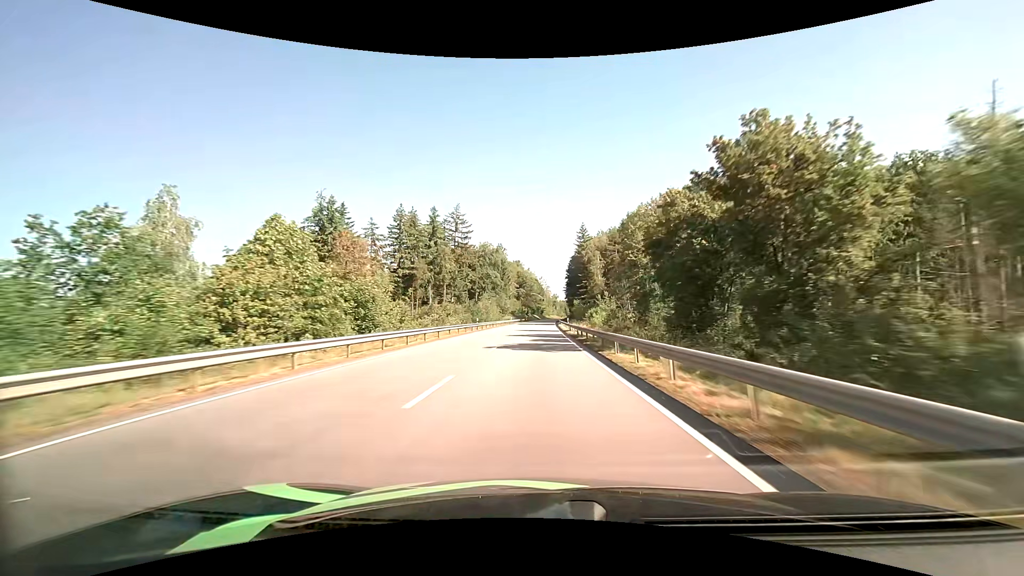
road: primary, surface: asphalt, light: Day
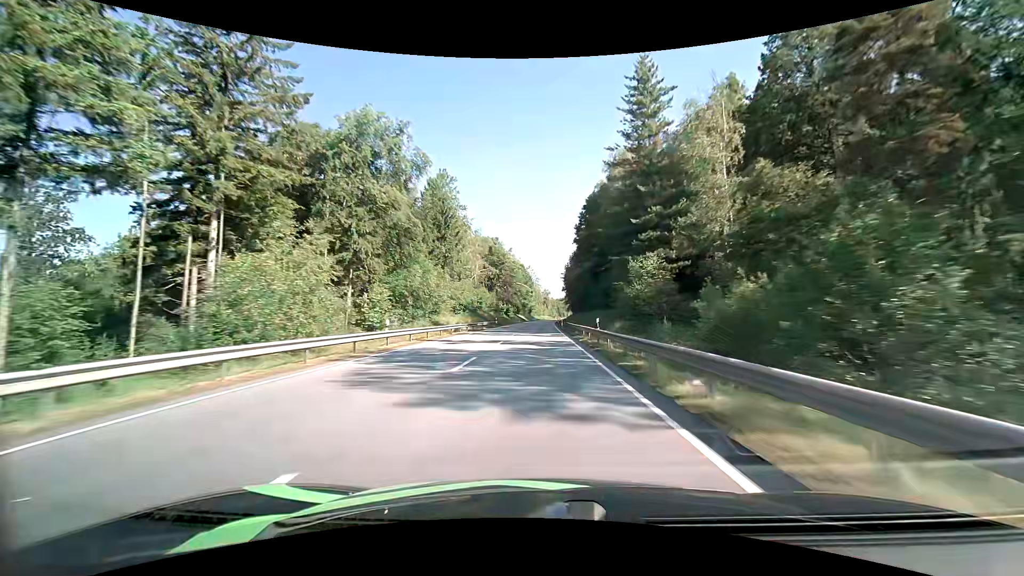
(+0.7, +79.1) m; +1°
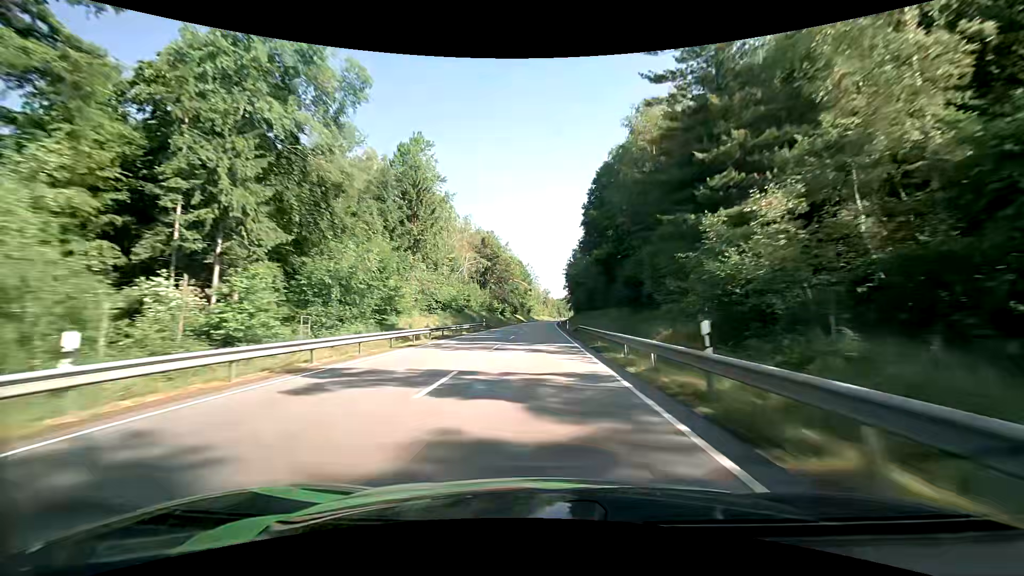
(0.0, +15.9) m; 0°
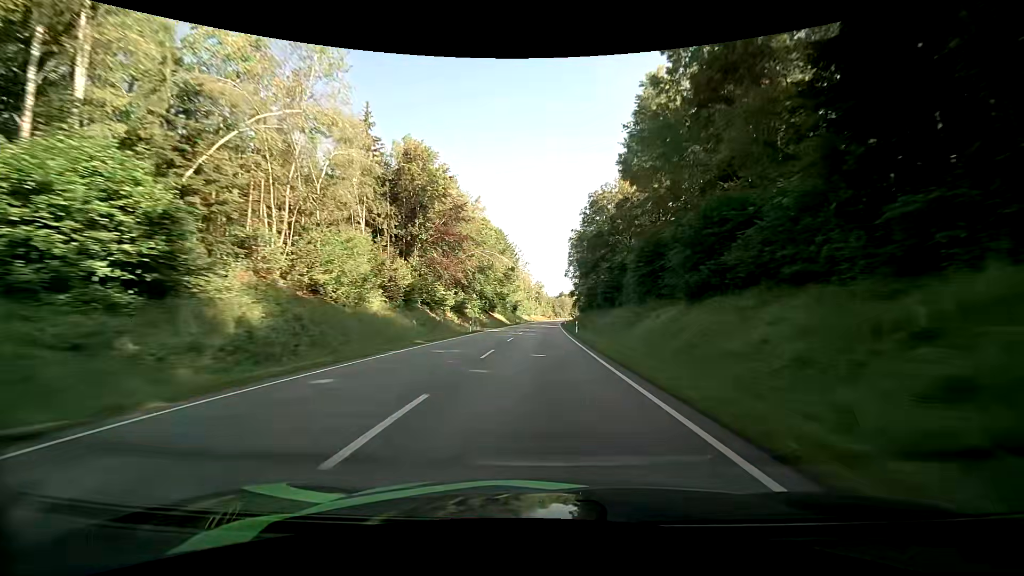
(+0.6, +63.8) m; +1°
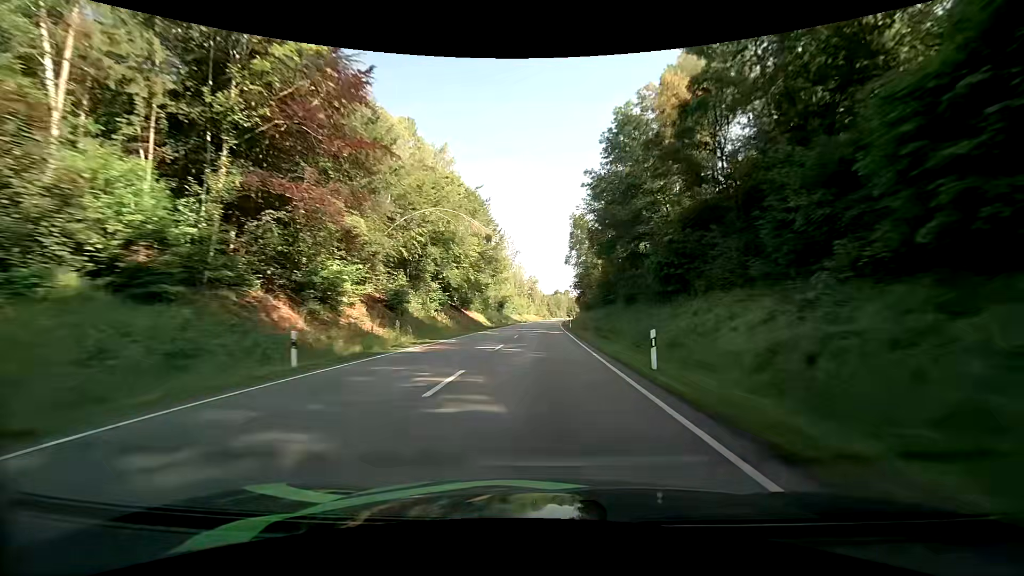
(+0.3, +32.1) m; +1°
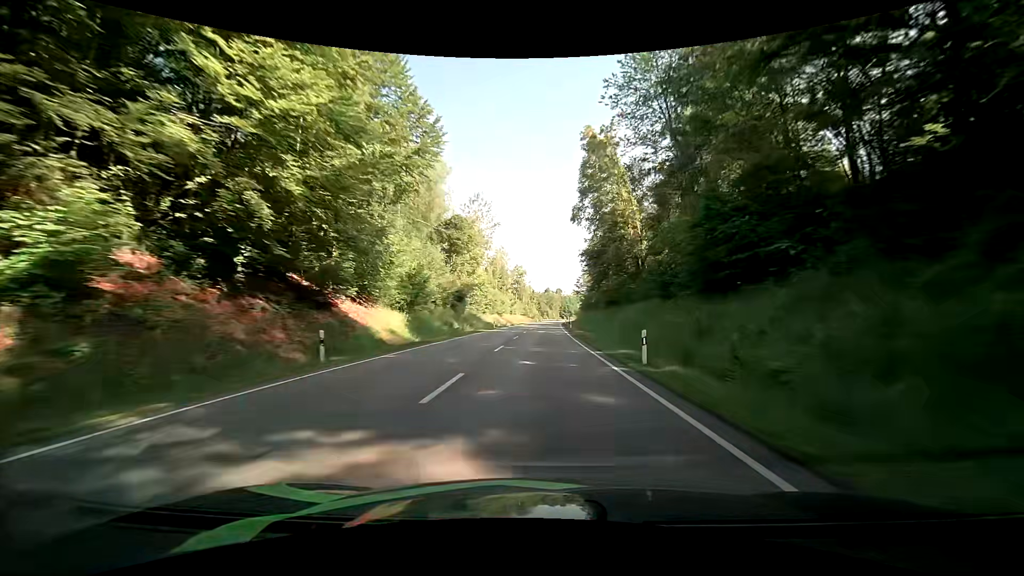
(+0.2, +48.5) m; +1°
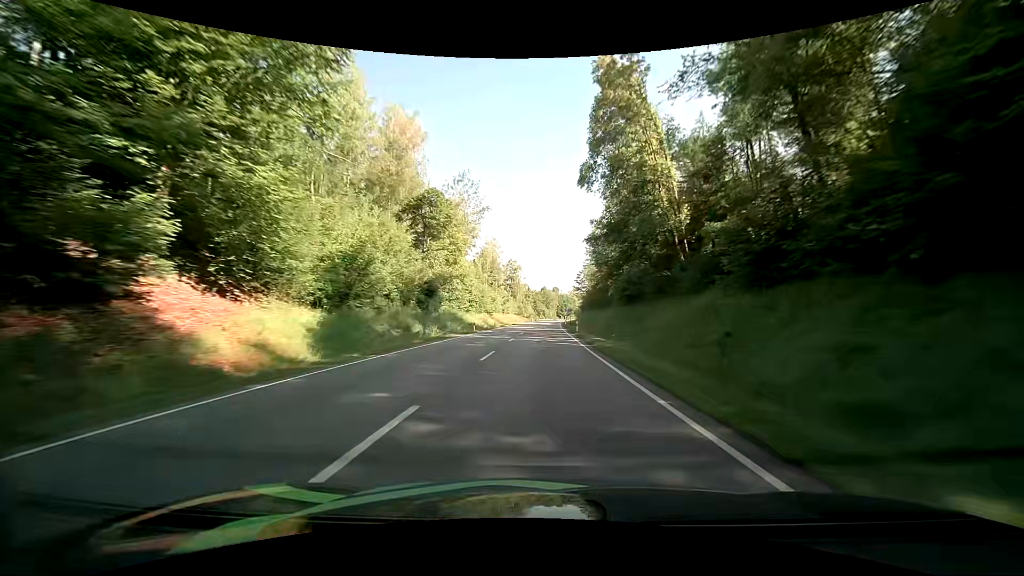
(0.0, +16.3) m; 0°
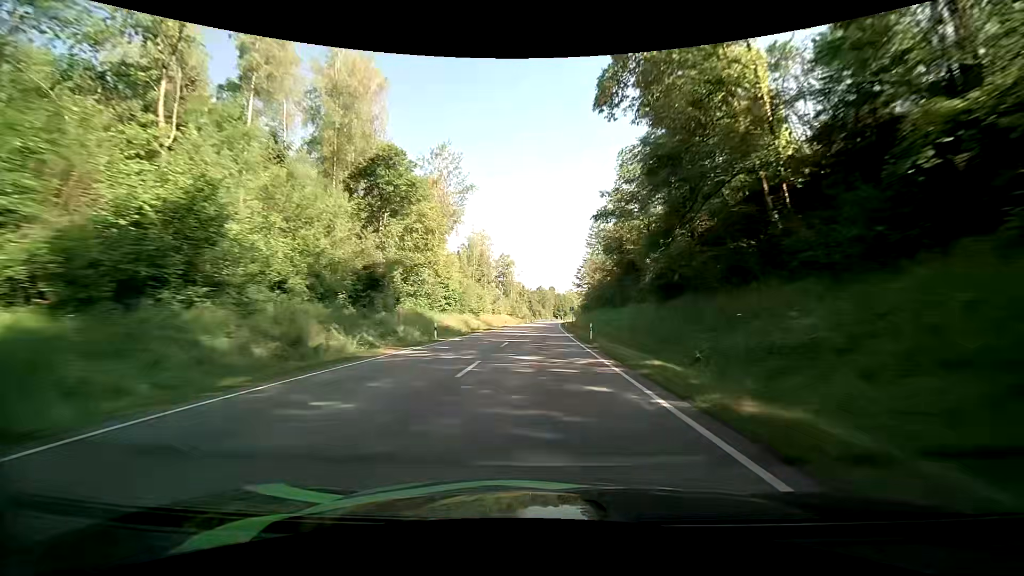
(0.0, +16.3) m; 0°
(0, +10) (0, +20) (0, +30) (0, +40) (+1, +50) (+1, +60) (+1, +70) (+1, +80) (+2, +90) (+2, +100) m
